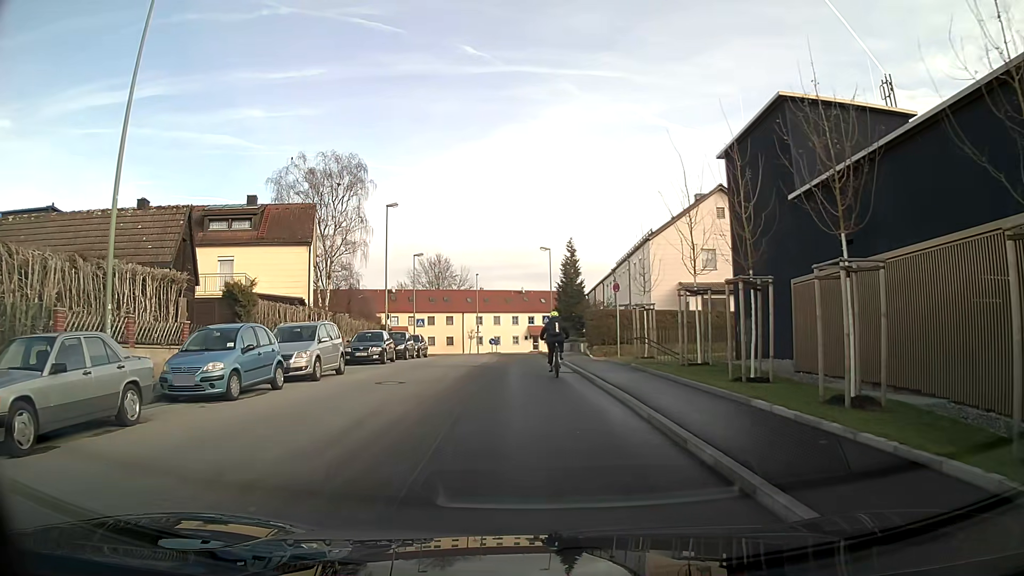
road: residential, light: Day
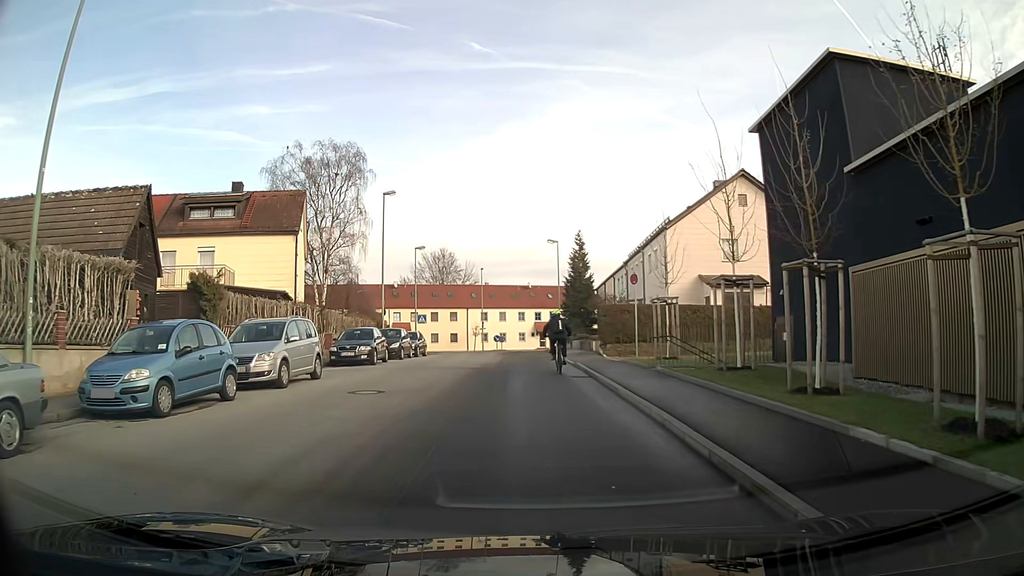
(0.0, +3.0) m; 0°
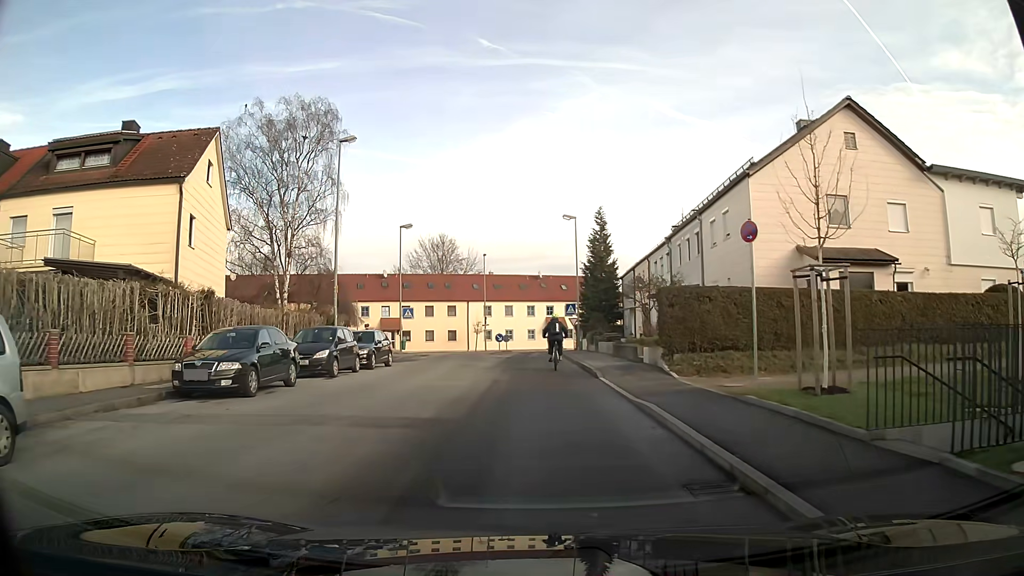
(-0.1, +12.3) m; -1°
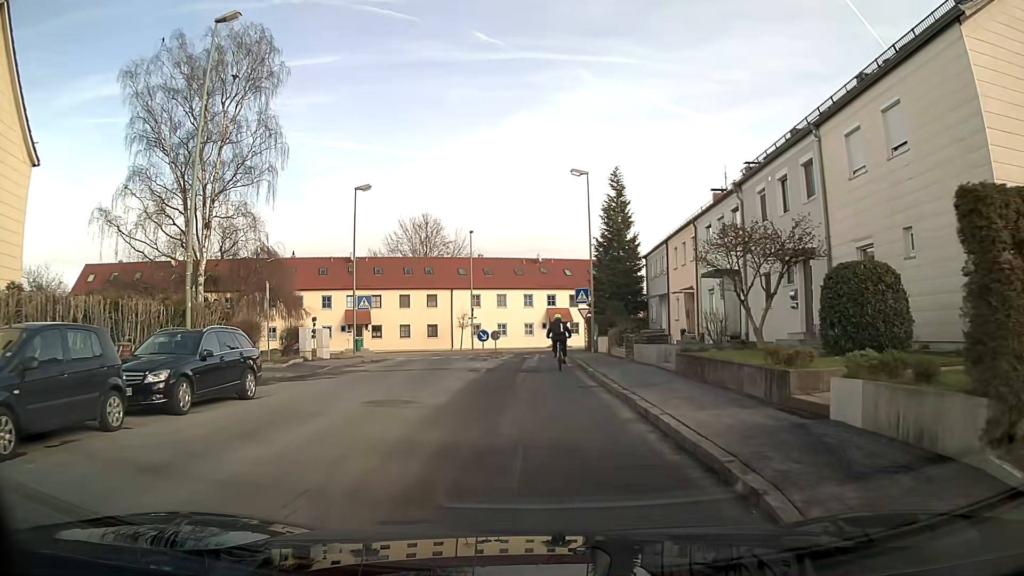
(0.0, +13.4) m; 0°
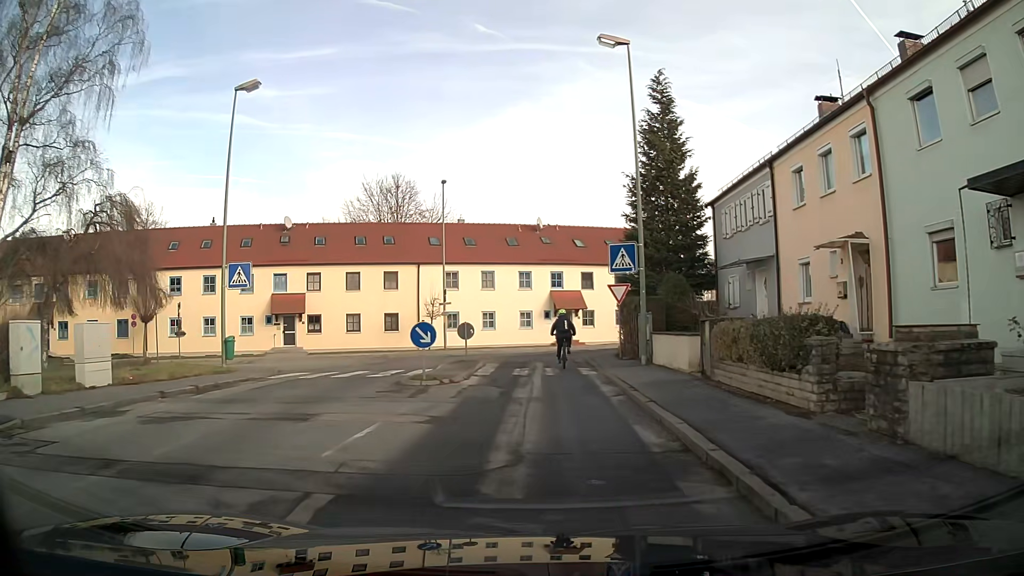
(0.0, +17.3) m; 0°
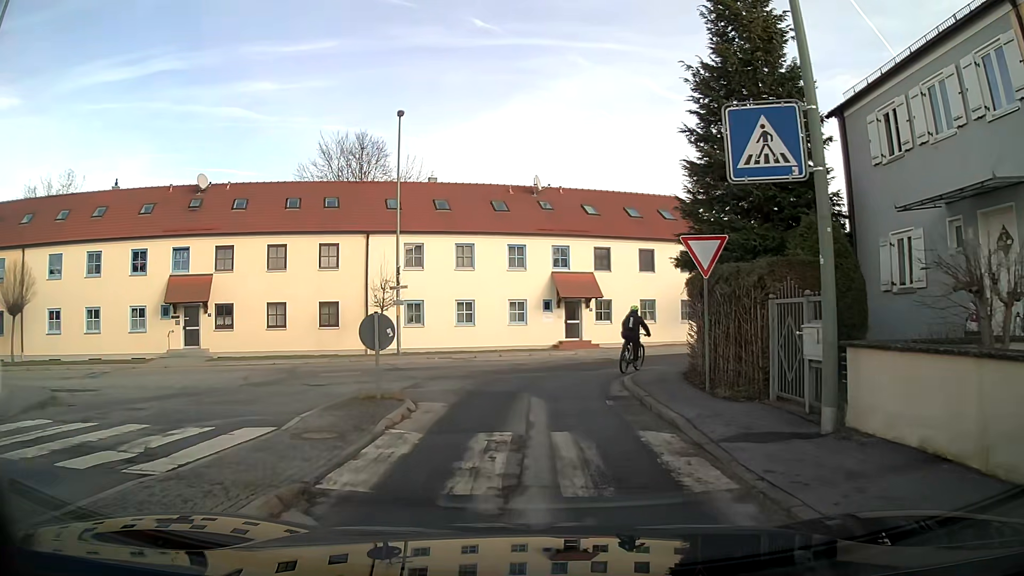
(+0.1, +12.8) m; 0°
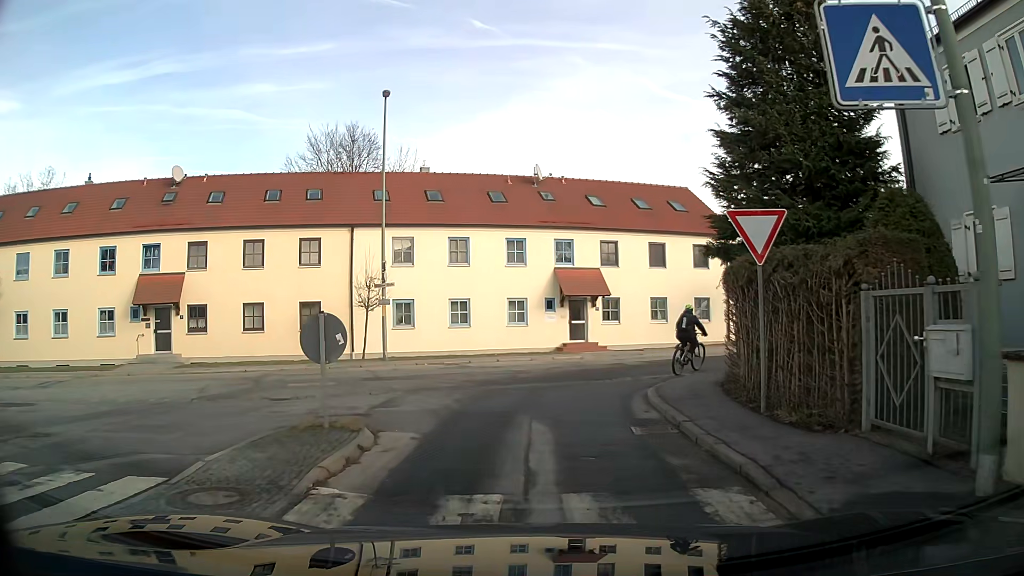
(0.0, +2.8) m; 0°
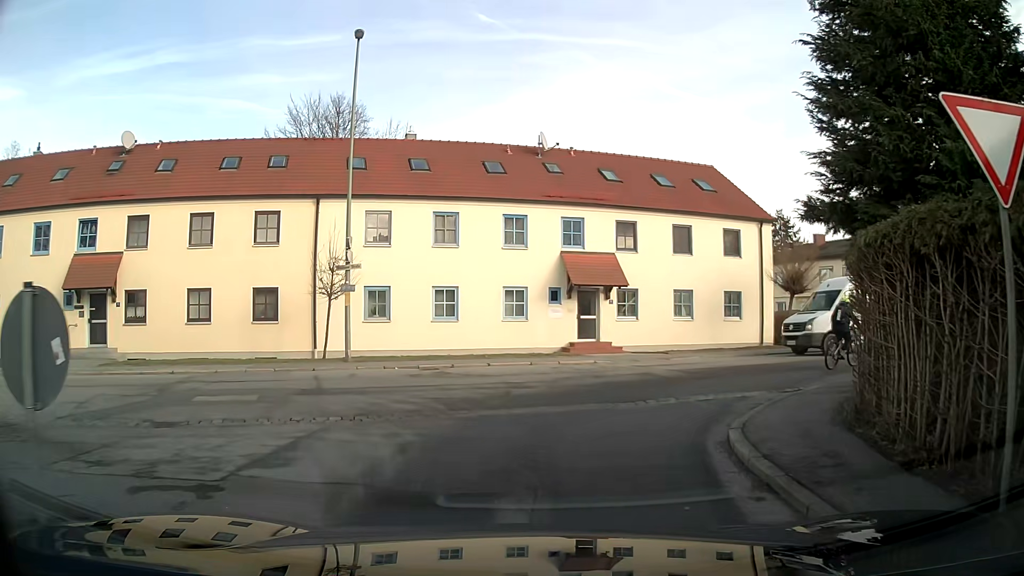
(0.0, +5.1) m; 0°
(+1, +10) (+7, +17) (+16, +22) (+26, +25) (+35, +27) (+45, +30) (+54, +33) (+64, +37) (+73, +40) (+83, +42) m
